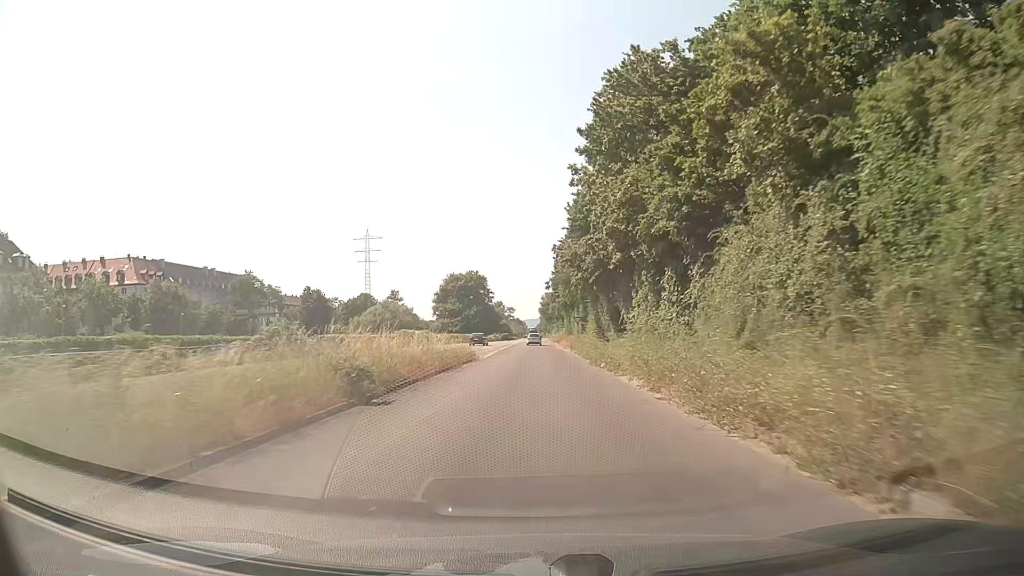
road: trunk_link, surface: asphalt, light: Day
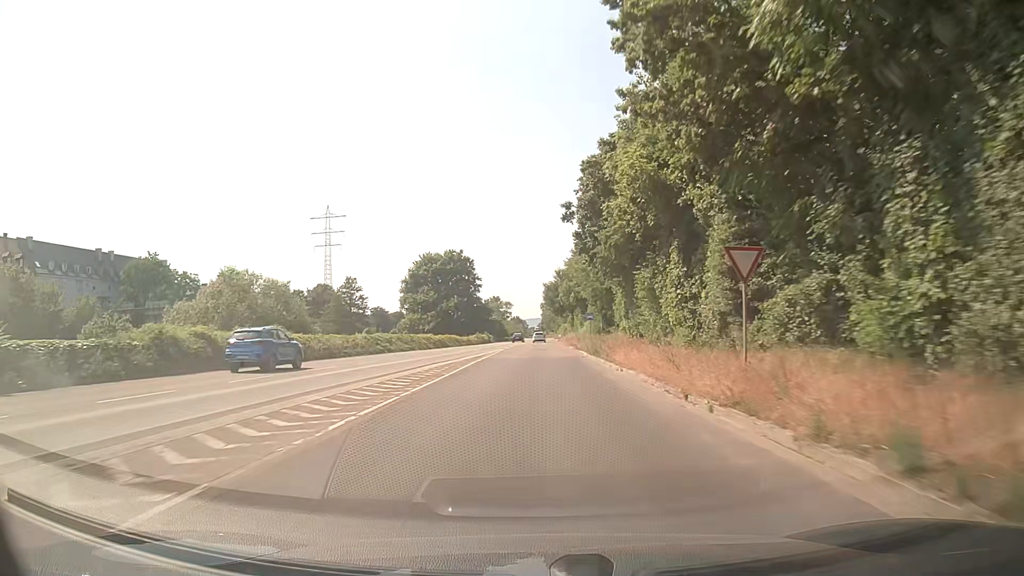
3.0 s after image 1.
(-0.1, +49.7) m; 0°
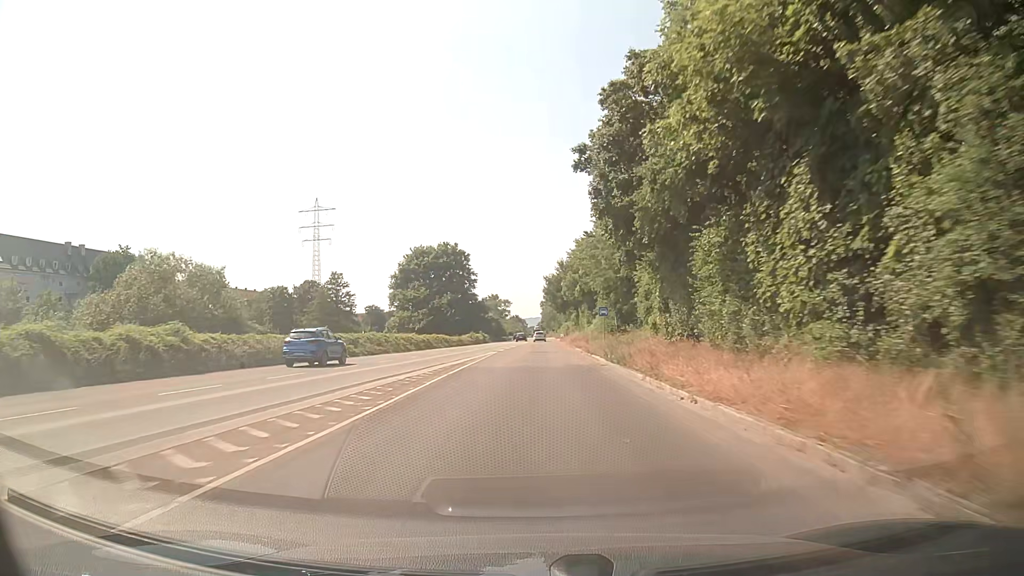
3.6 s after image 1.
(0.0, +10.6) m; -1°
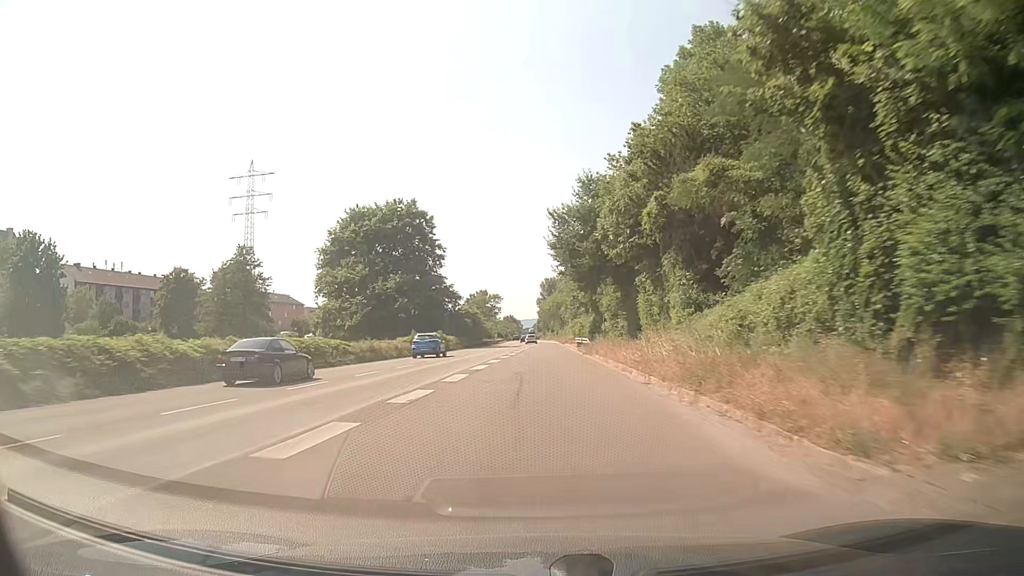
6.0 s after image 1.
(+0.5, +45.3) m; +1°
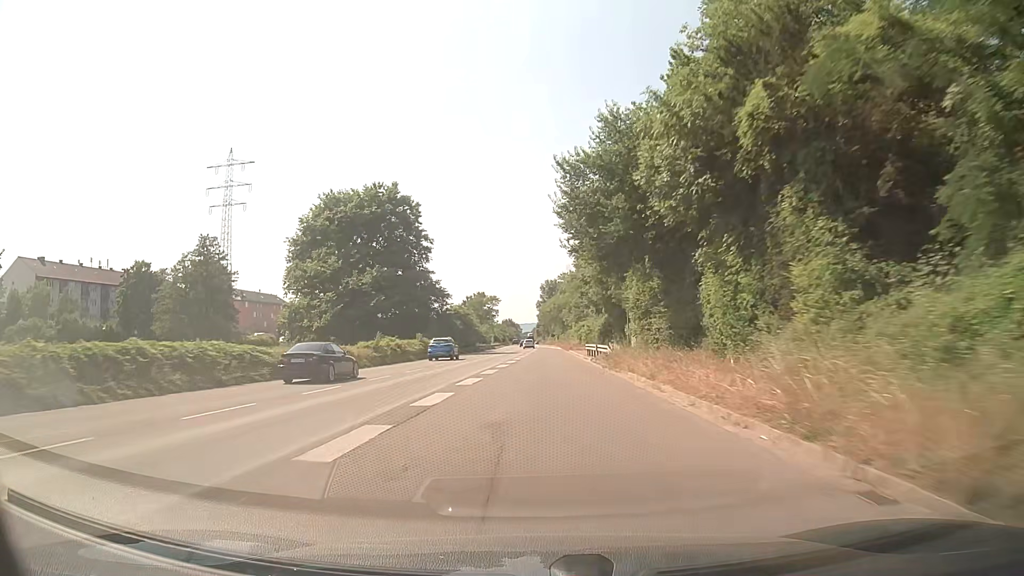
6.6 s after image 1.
(-0.1, +12.0) m; 0°
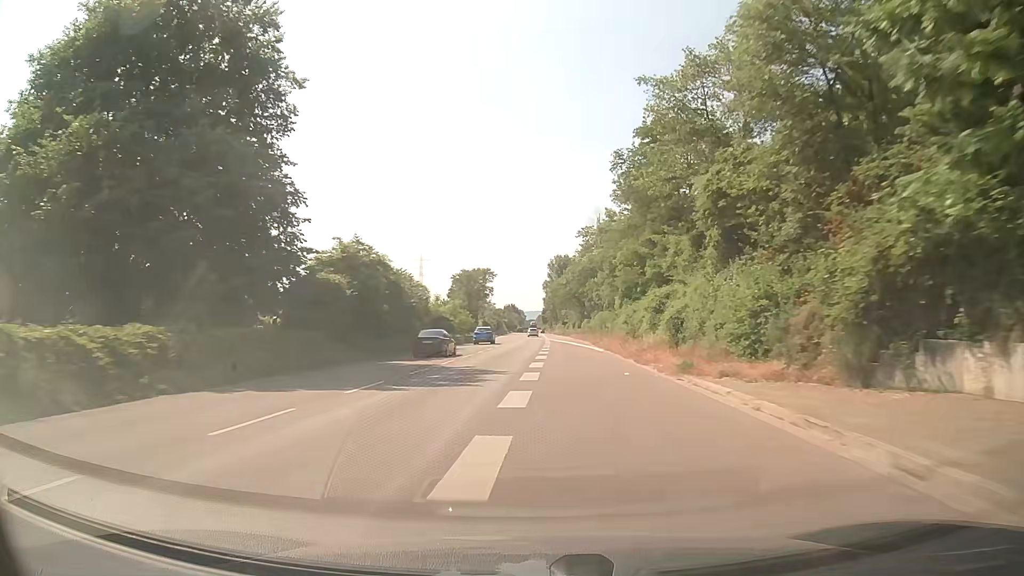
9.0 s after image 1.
(-0.5, +51.0) m; -1°
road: trunk
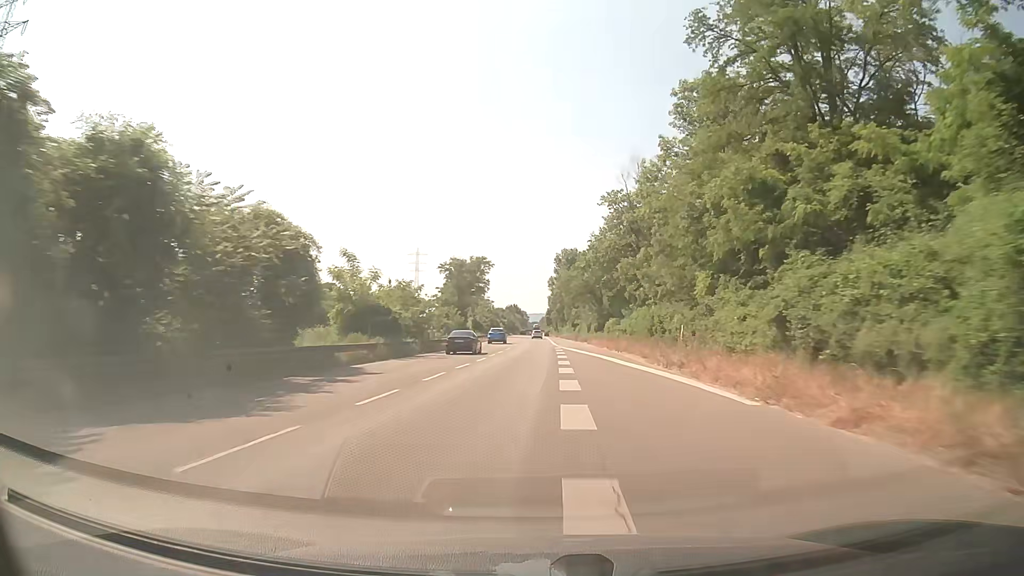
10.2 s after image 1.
(0.0, +26.7) m; 0°
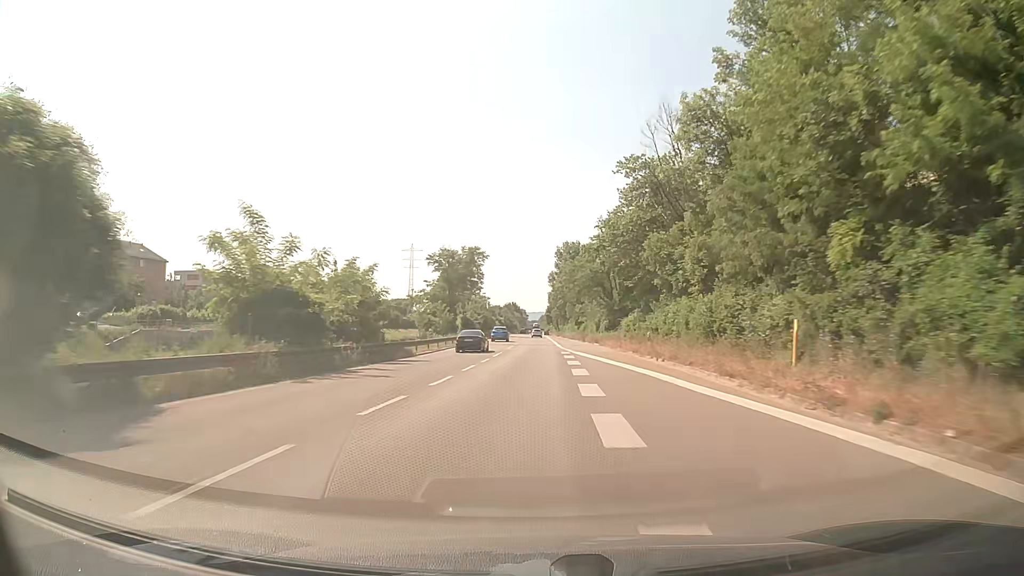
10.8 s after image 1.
(0.0, +13.6) m; 0°
(0, +10) (0, +20) (0, +30) (0, +40) (0, +50) (+1, +60) (+1, +70) (+1, +80) (+1, +90) (+1, +100) m
